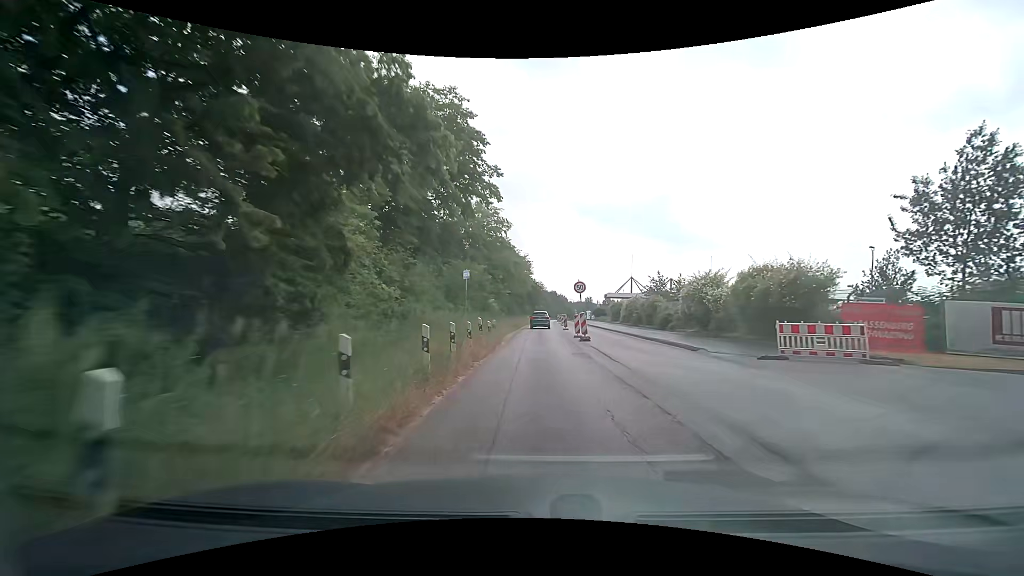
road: secondary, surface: asphalt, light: Day
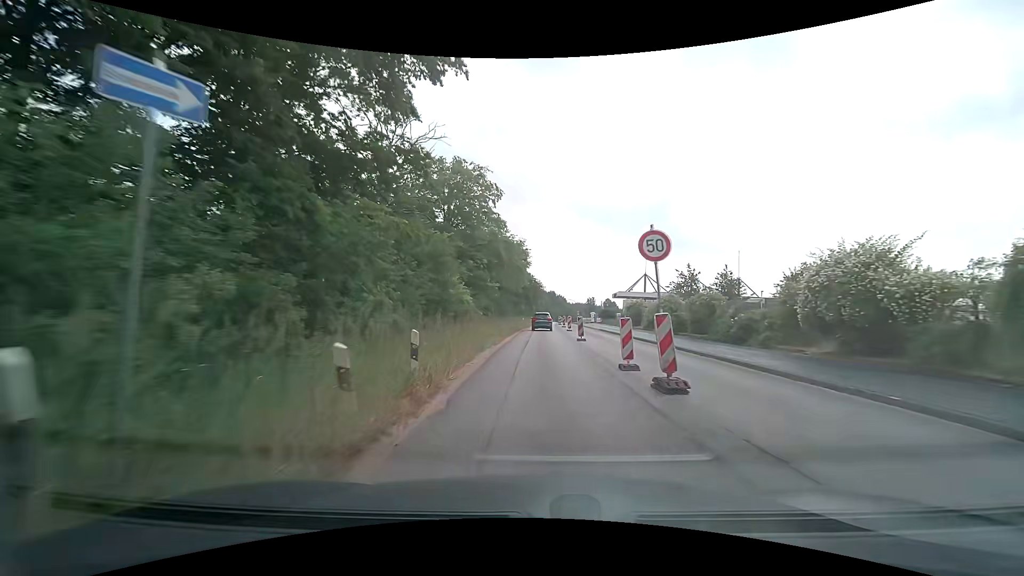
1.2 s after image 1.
(0.0, +15.4) m; 0°
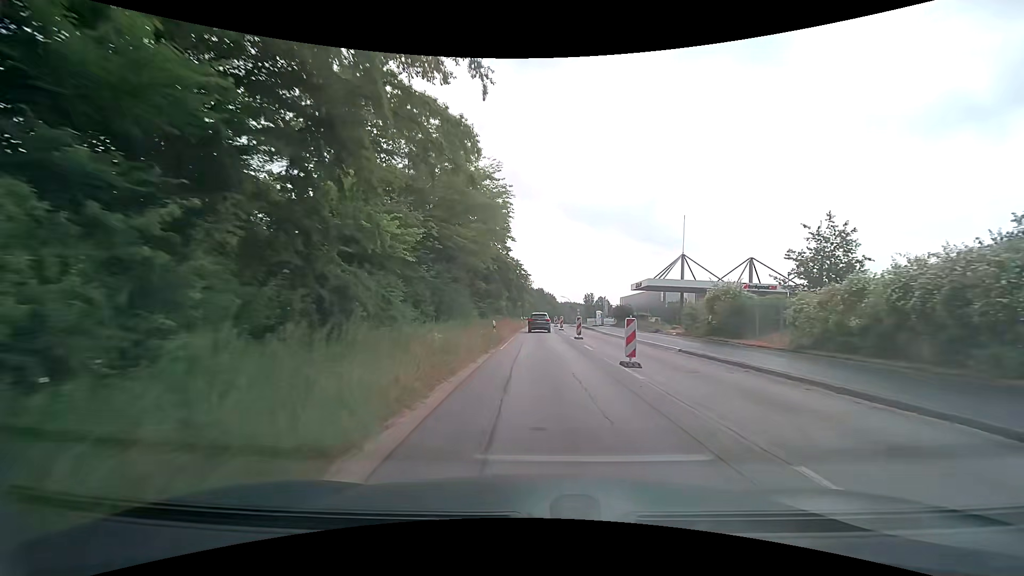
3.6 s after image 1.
(+0.2, +30.7) m; +2°
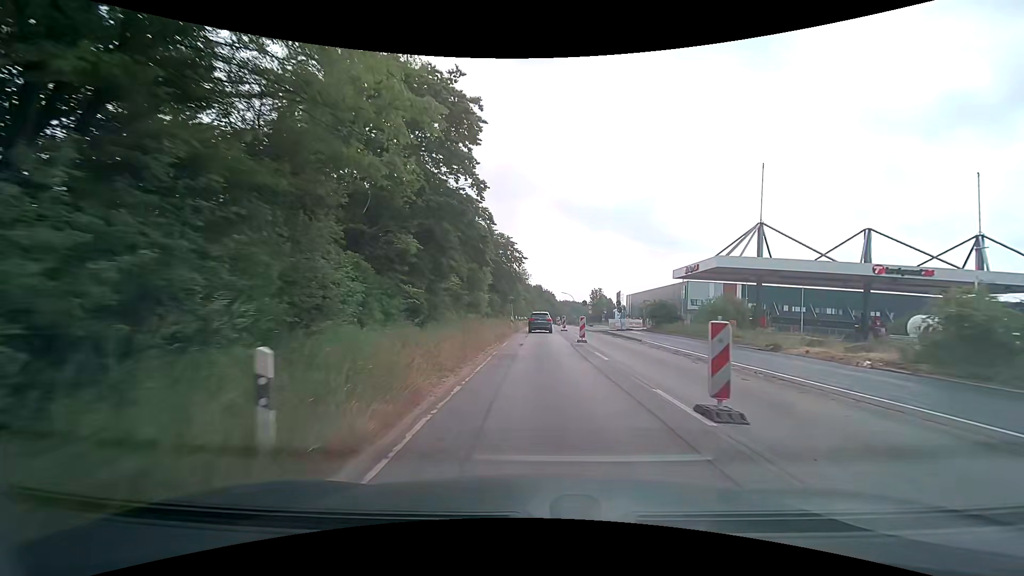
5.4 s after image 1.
(+0.1, +22.4) m; 0°
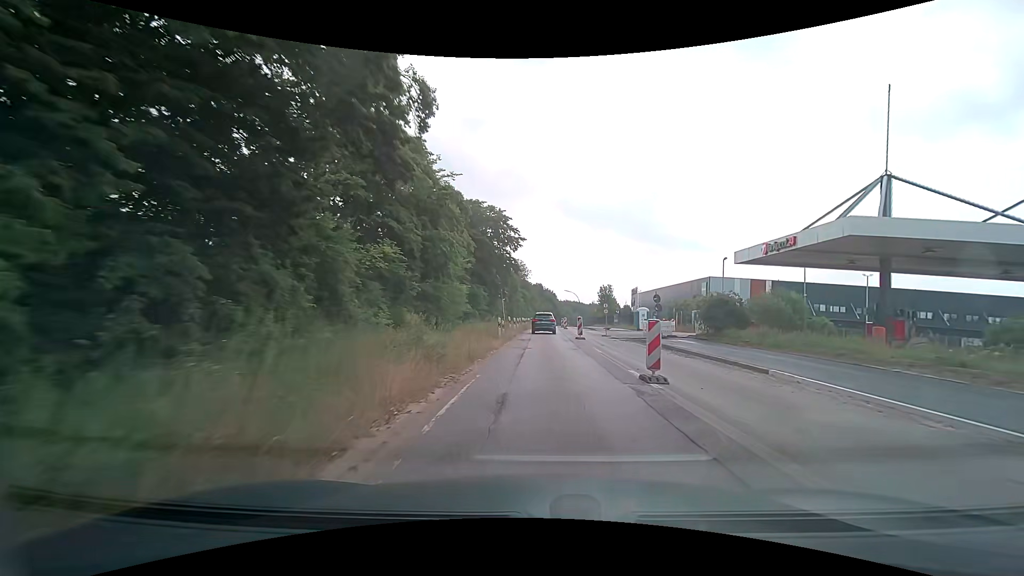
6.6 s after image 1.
(0.0, +14.7) m; 0°
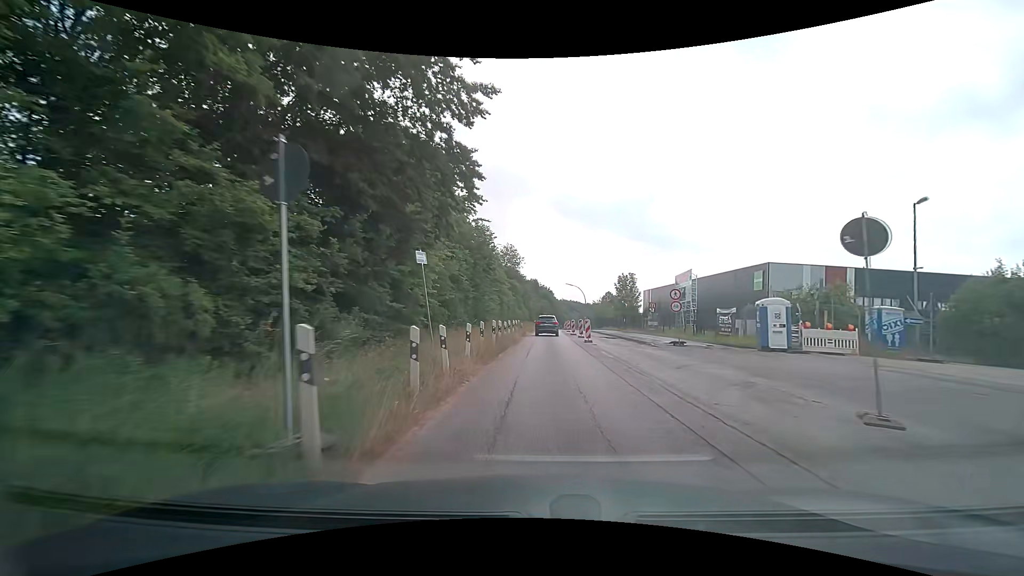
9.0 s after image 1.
(+0.4, +28.5) m; +1°
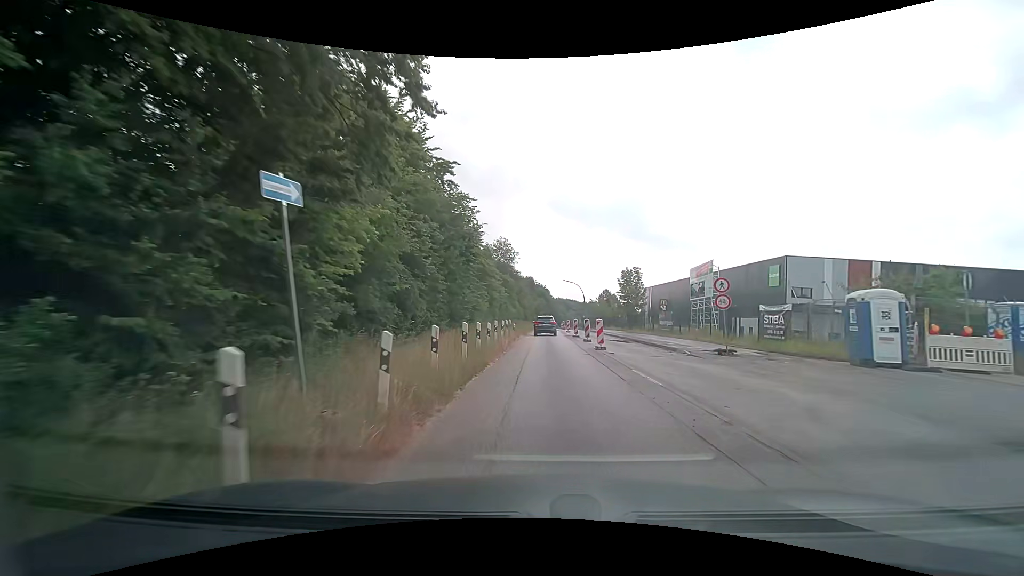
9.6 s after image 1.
(0.0, +6.9) m; 0°
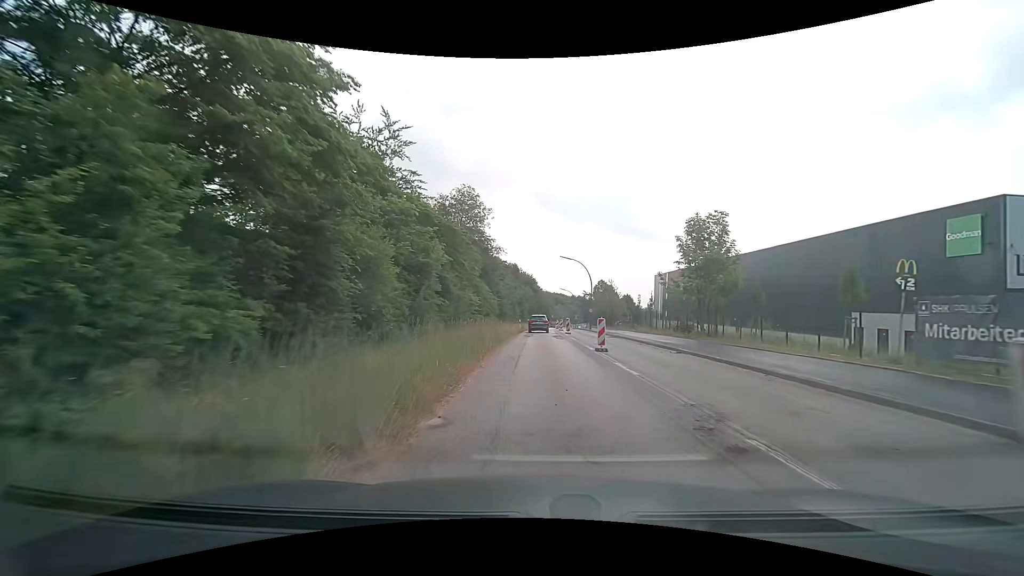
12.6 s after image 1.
(+0.4, +34.4) m; +1°
